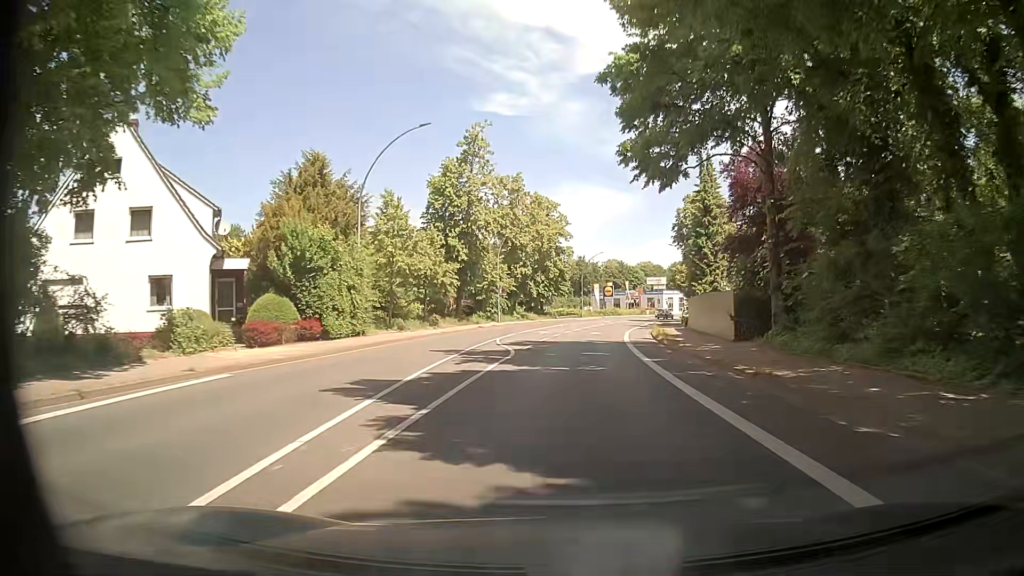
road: primary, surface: asphalt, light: Day
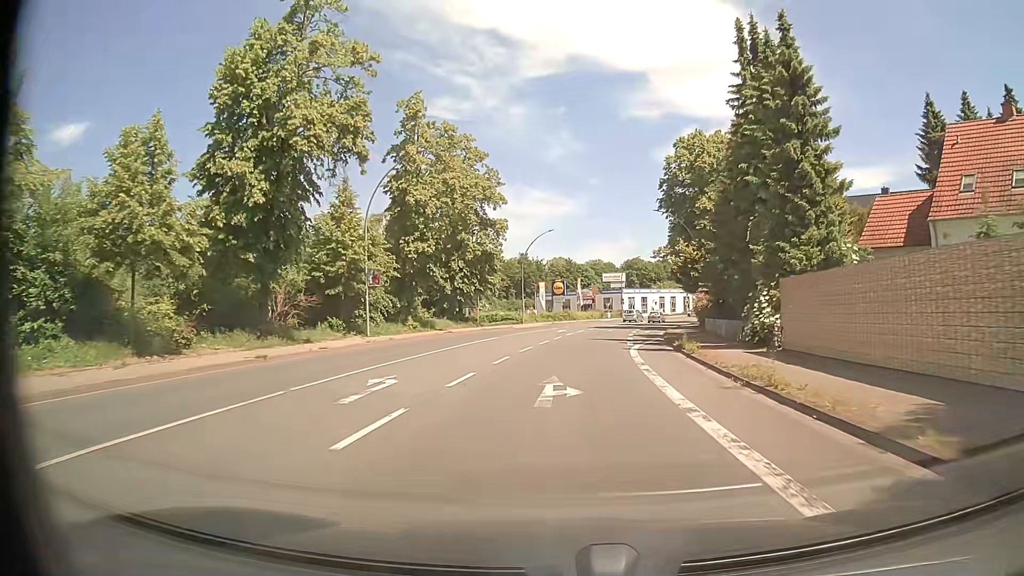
(+1.1, +30.6) m; +4°
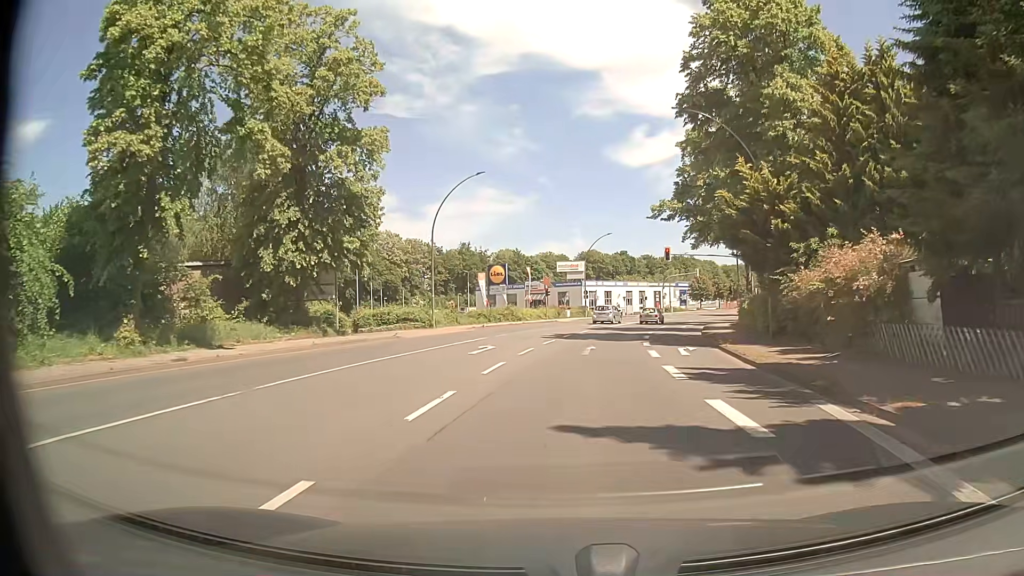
(+1.0, +28.2) m; +4°
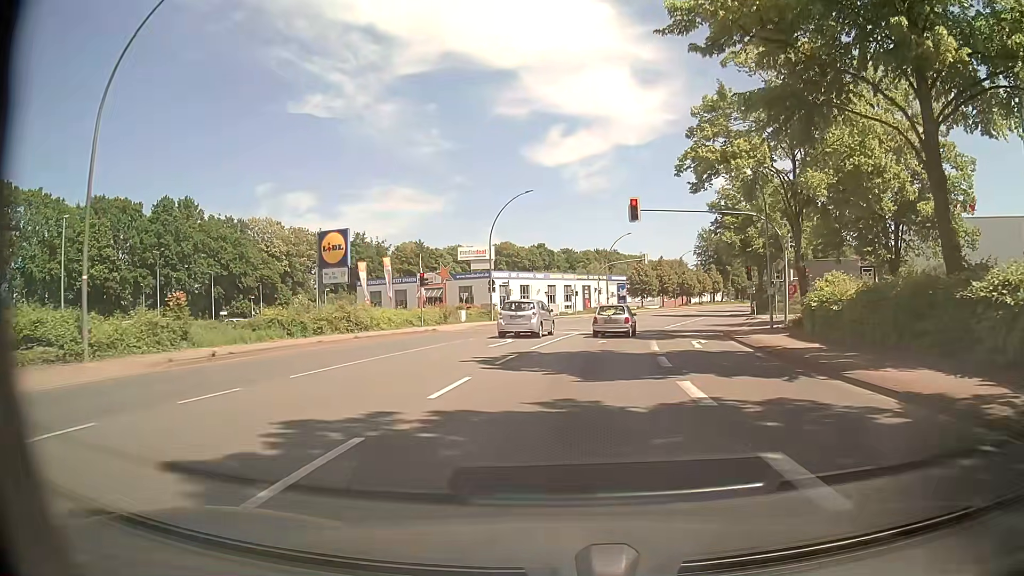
(+1.8, +27.9) m; +8°
(0, +10) (+1, +20) (+2, +30) (+4, +40) (+7, +49) (+10, +59) (+13, +68) (+17, +78) (+21, +87) (+25, +96) m
